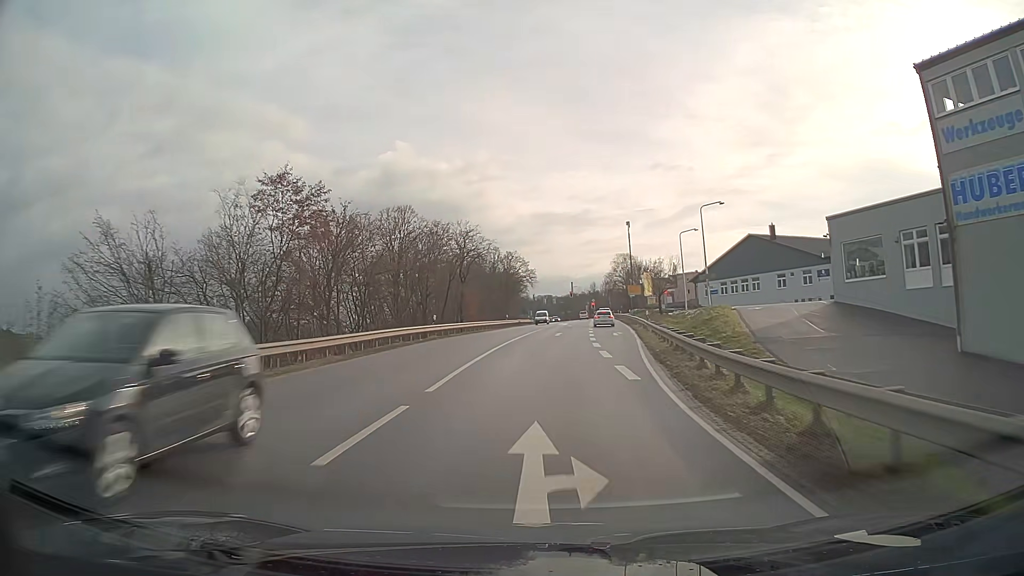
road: primary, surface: asphalt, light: Day
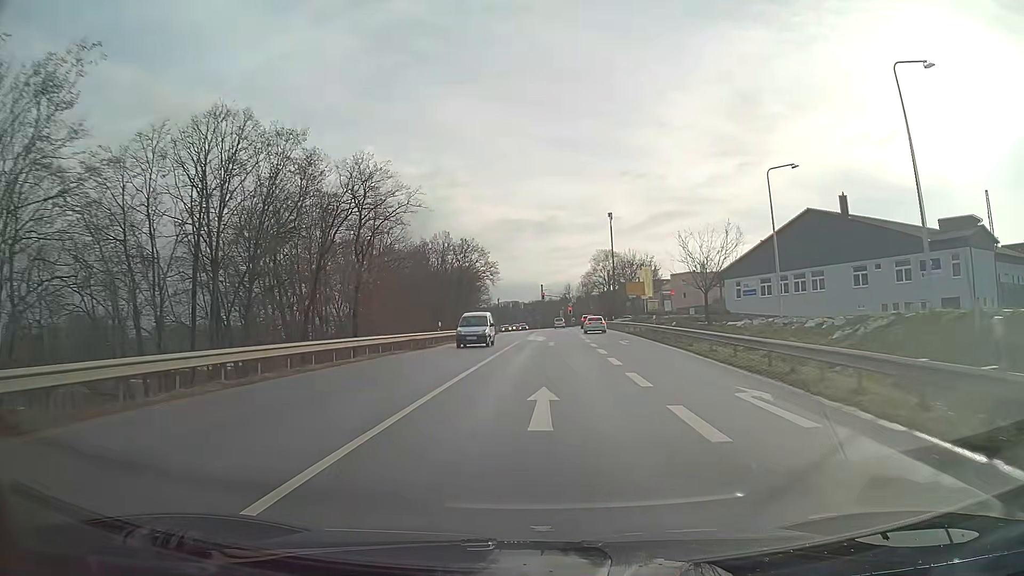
(+0.7, +30.9) m; +3°
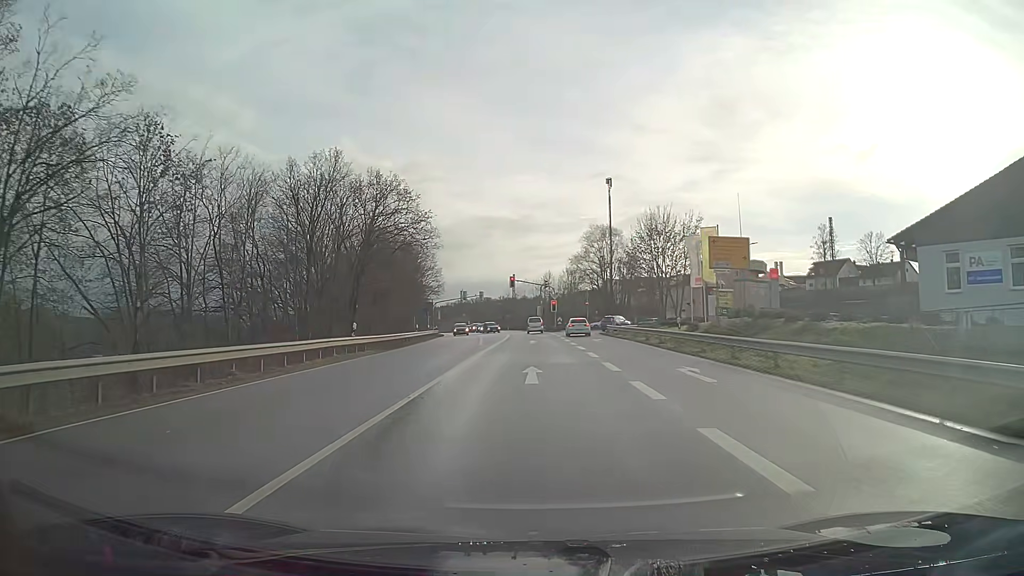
(+0.9, +43.8) m; +2°
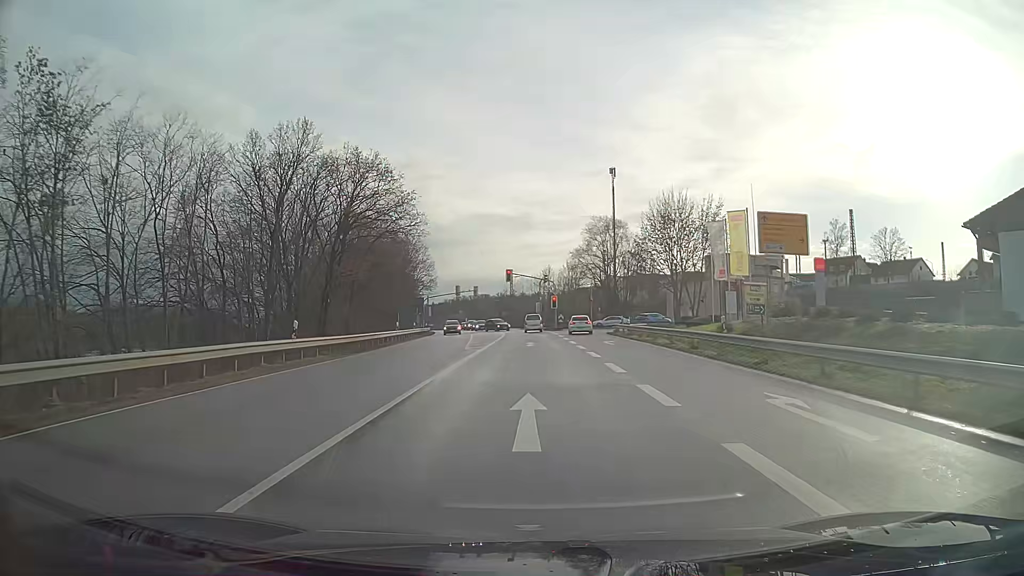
(0.0, +7.1) m; 0°
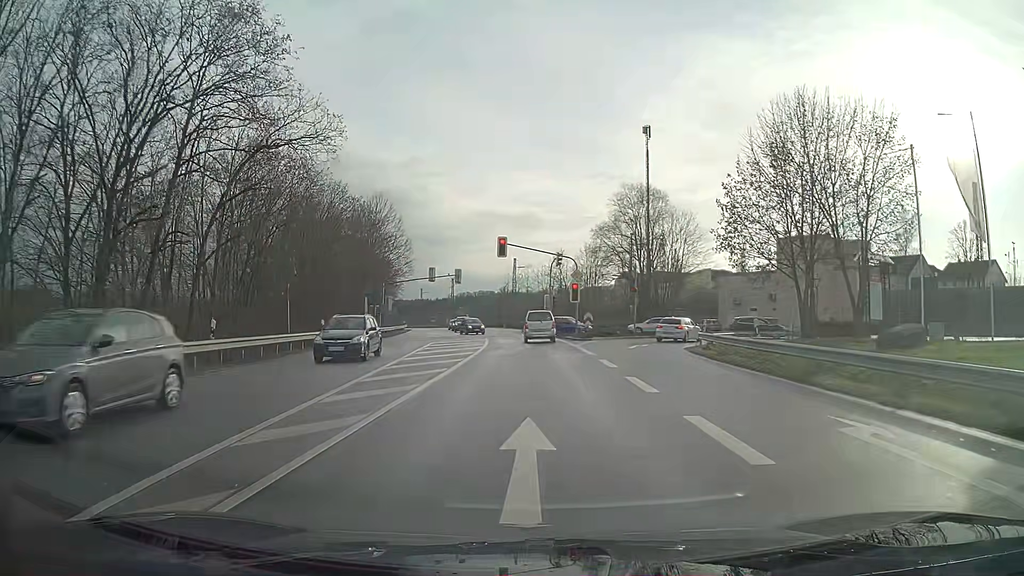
(-0.1, +27.4) m; -1°
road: tertiary
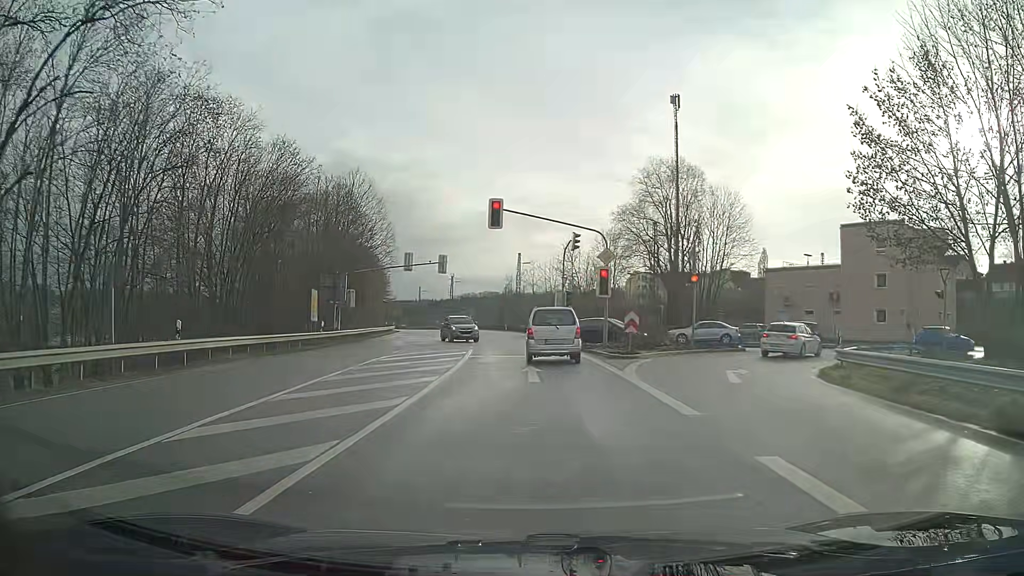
(-0.1, +14.5) m; -1°
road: primary
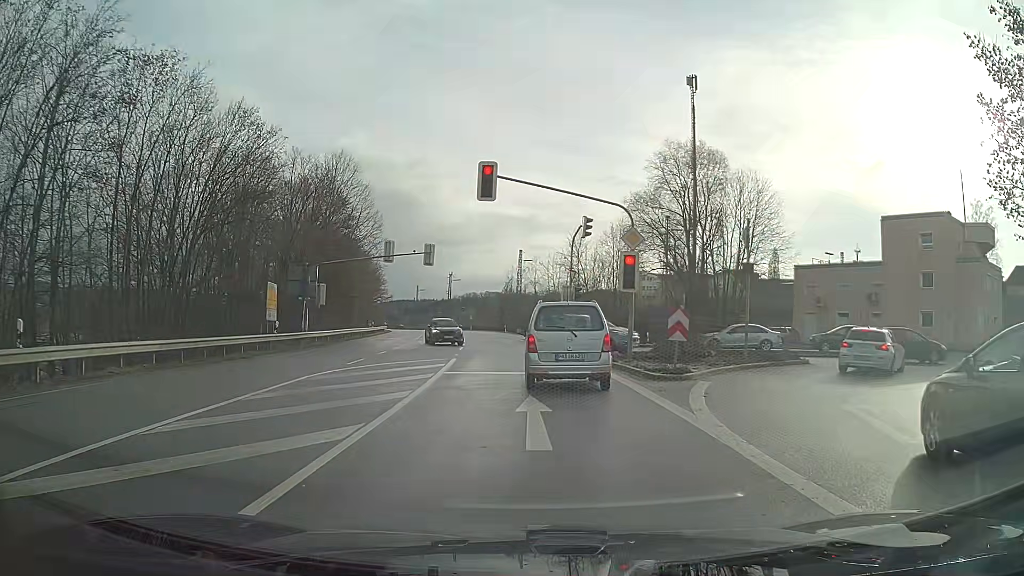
(0.0, +7.1) m; 0°
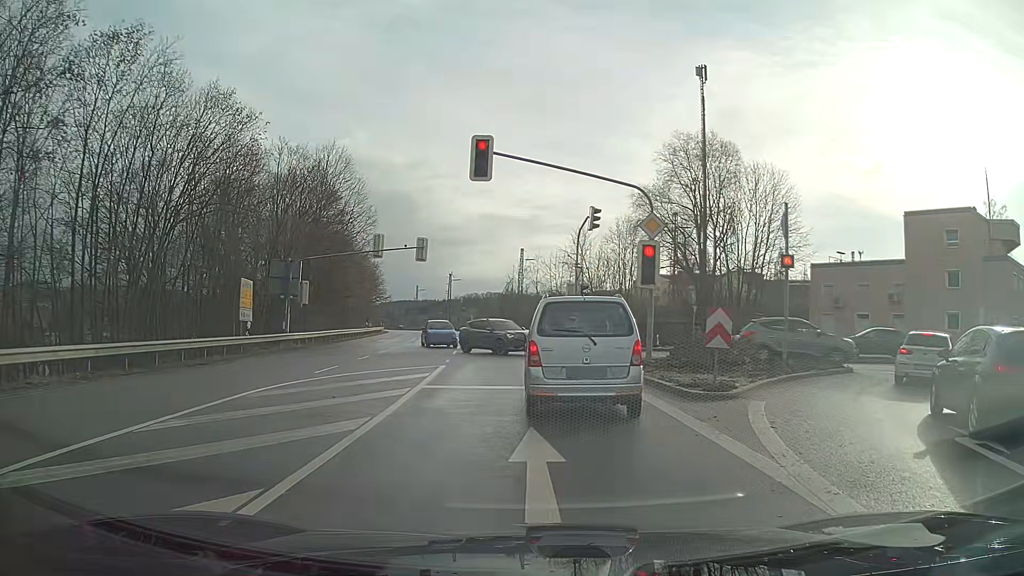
(0.0, +3.4) m; 0°
